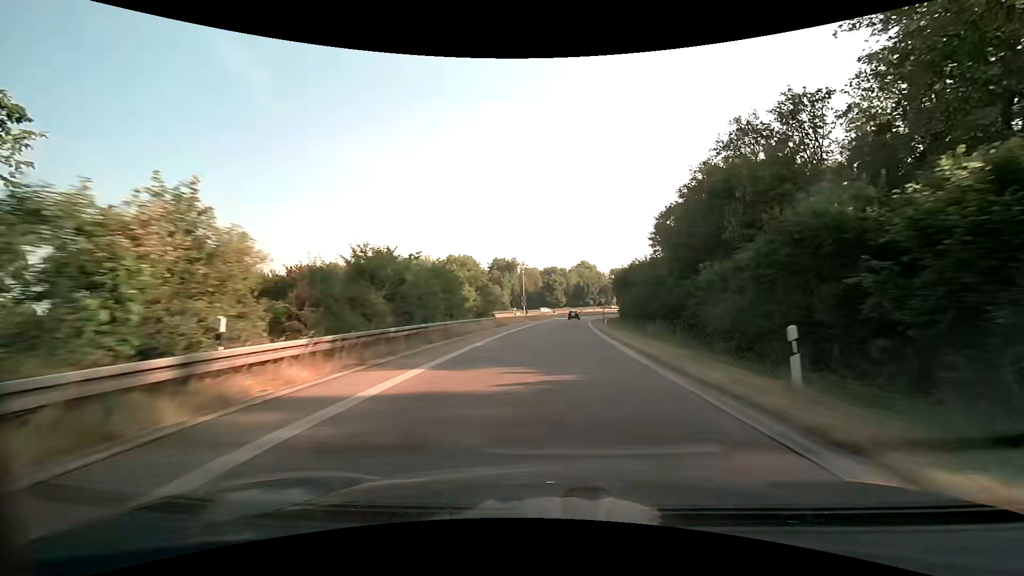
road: motorway_link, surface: asphalt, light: Day
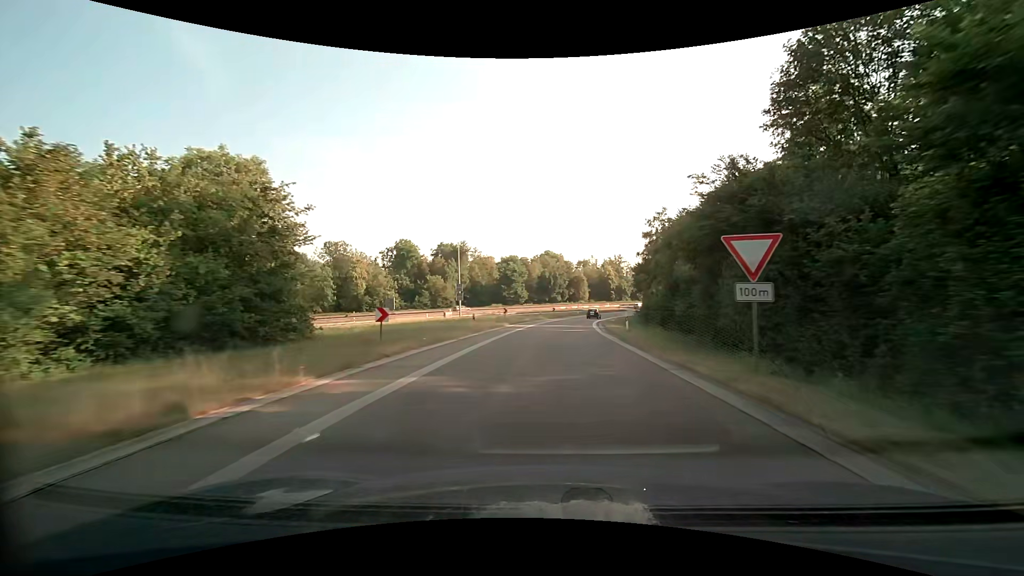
(+1.8, +51.0) m; +5°
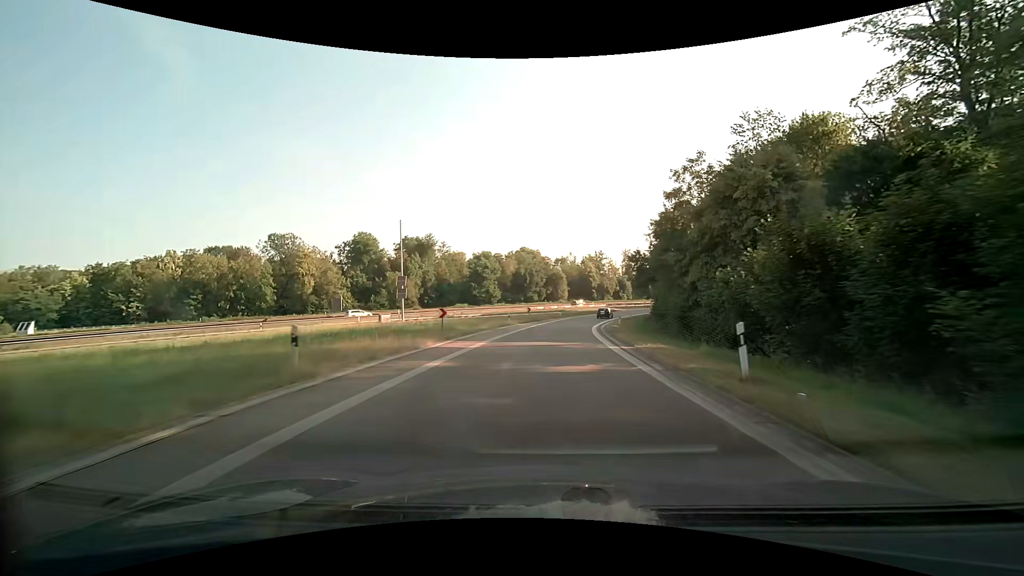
(+0.5, +19.9) m; +3°
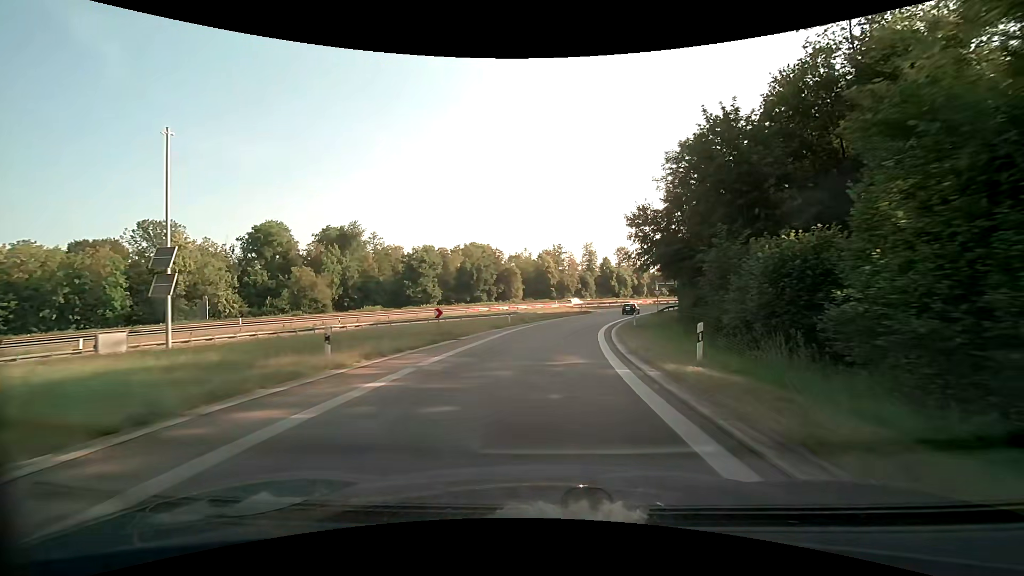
(+1.2, +30.0) m; +5°
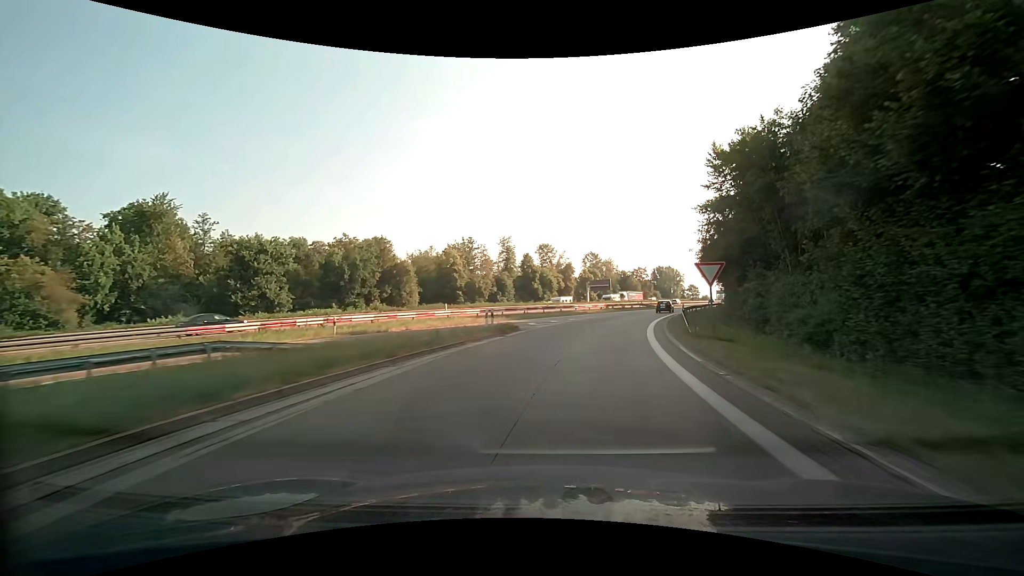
(+3.0, +40.5) m; +10°
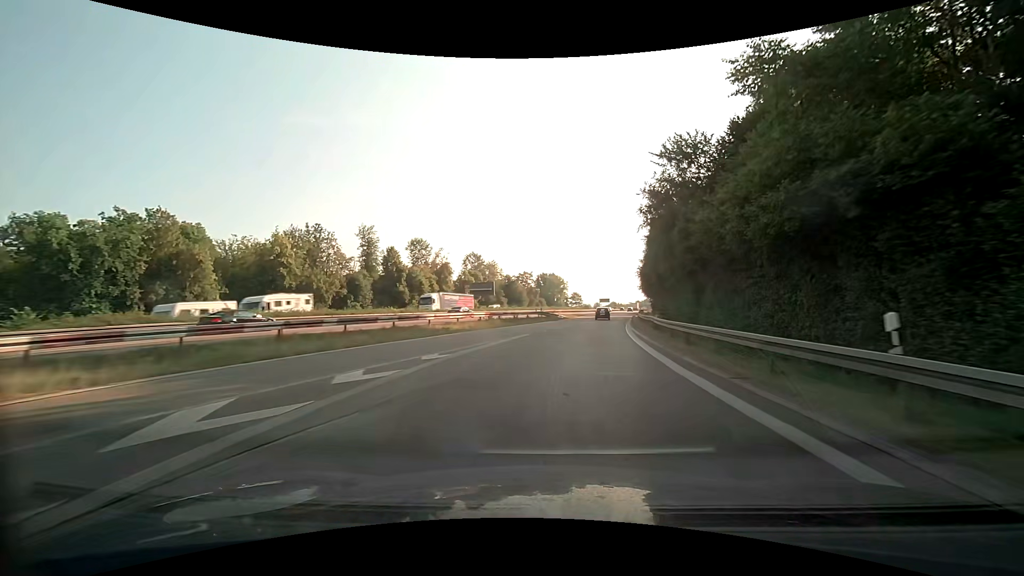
(+3.3, +30.4) m; +13°
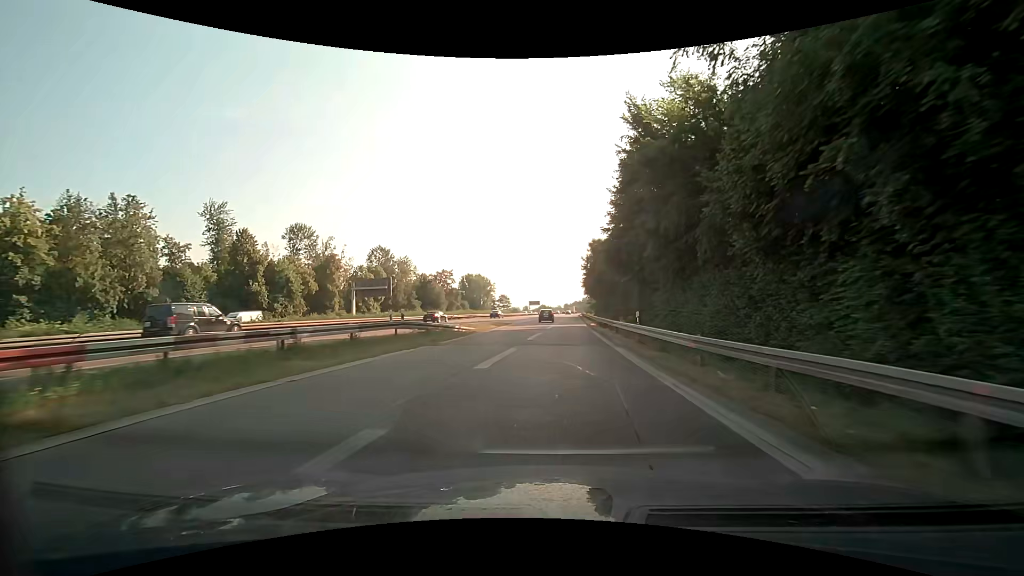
(+2.7, +30.9) m; +8°
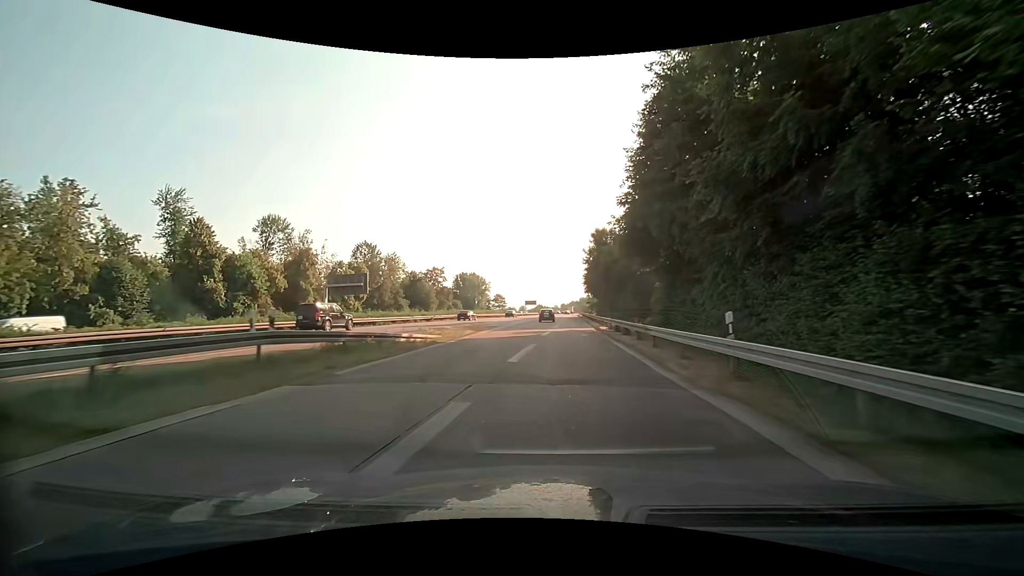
(0.0, +10.7) m; +1°
(0, +10) (0, +20) (0, +30) (0, +40) (0, +50) (+1, +60) (+1, +70) (+2, +80) (+2, +90) (+3, +100) m
